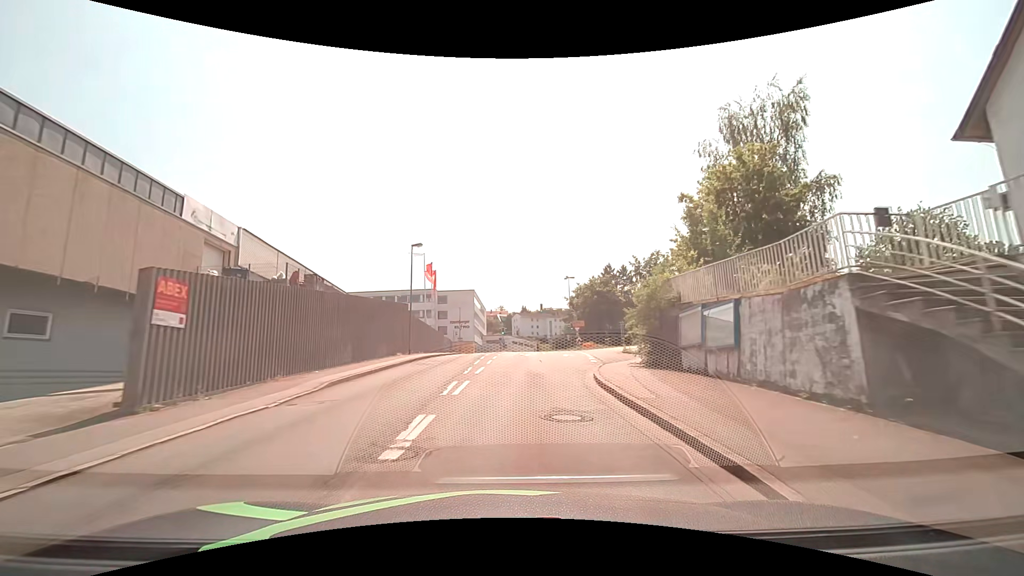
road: tertiary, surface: asphalt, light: Day
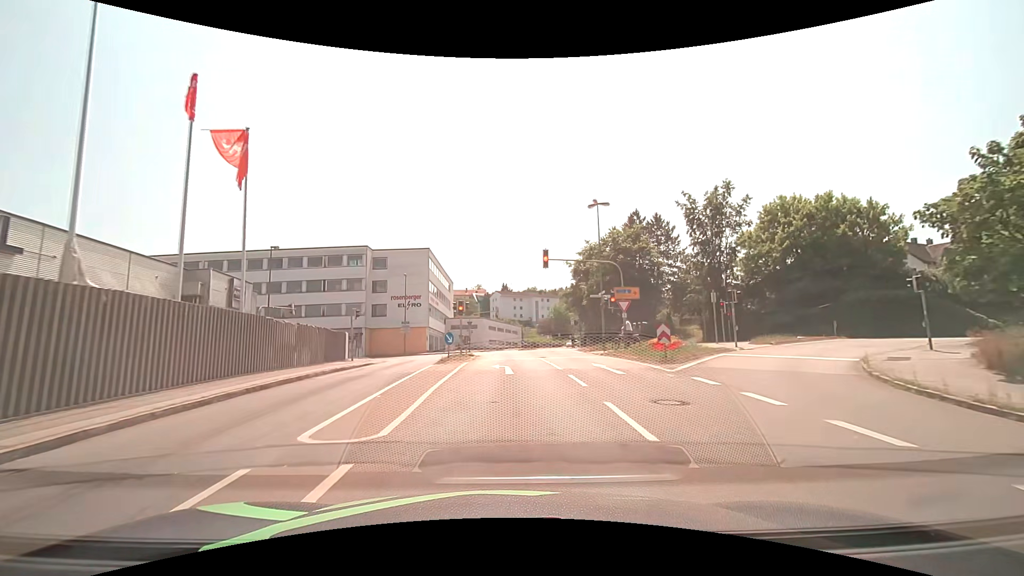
(+0.9, +35.5) m; +3°
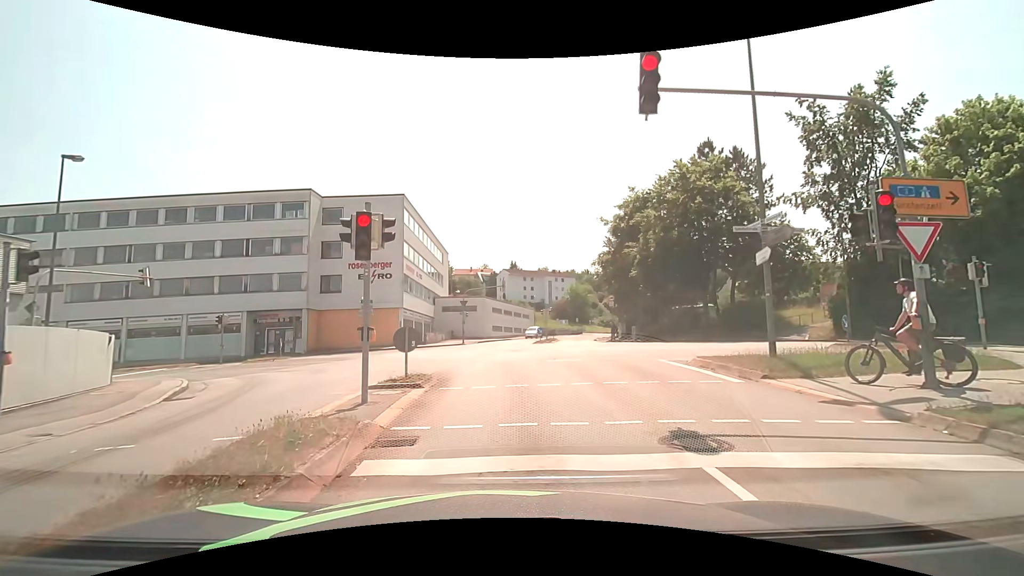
(-0.2, +20.0) m; -2°
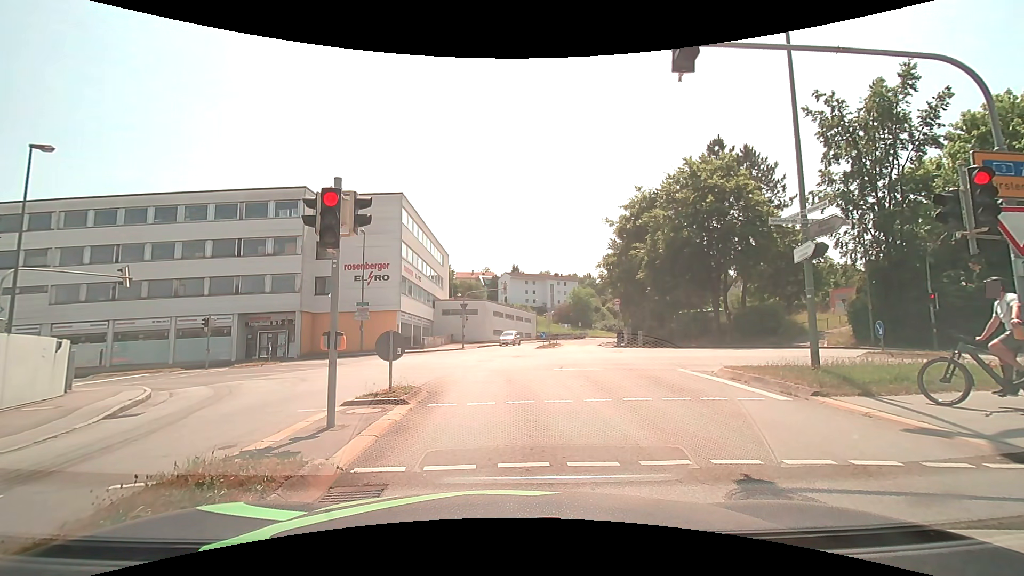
(0.0, +1.6) m; -1°
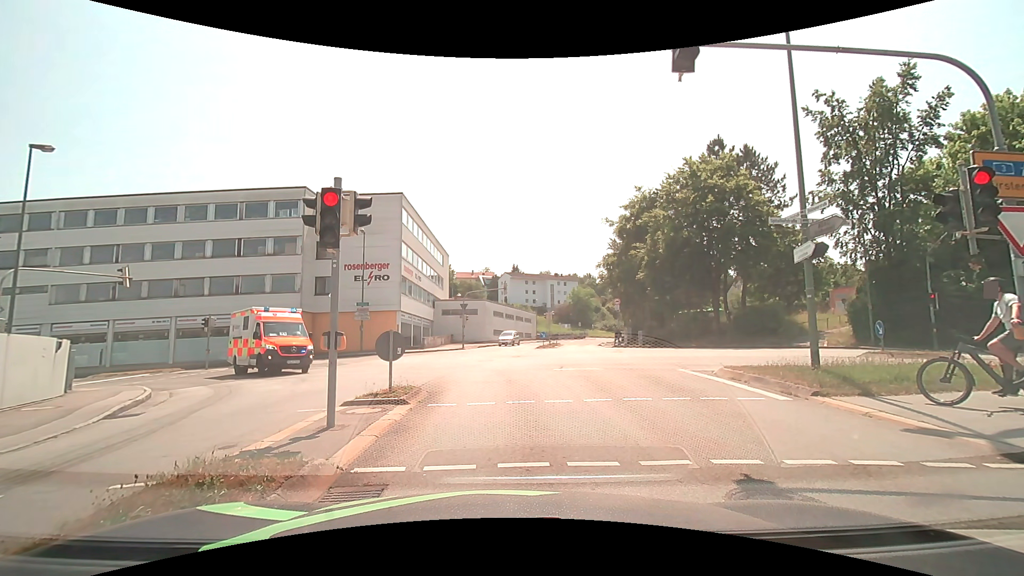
(0.0, 0.0) m; 0°
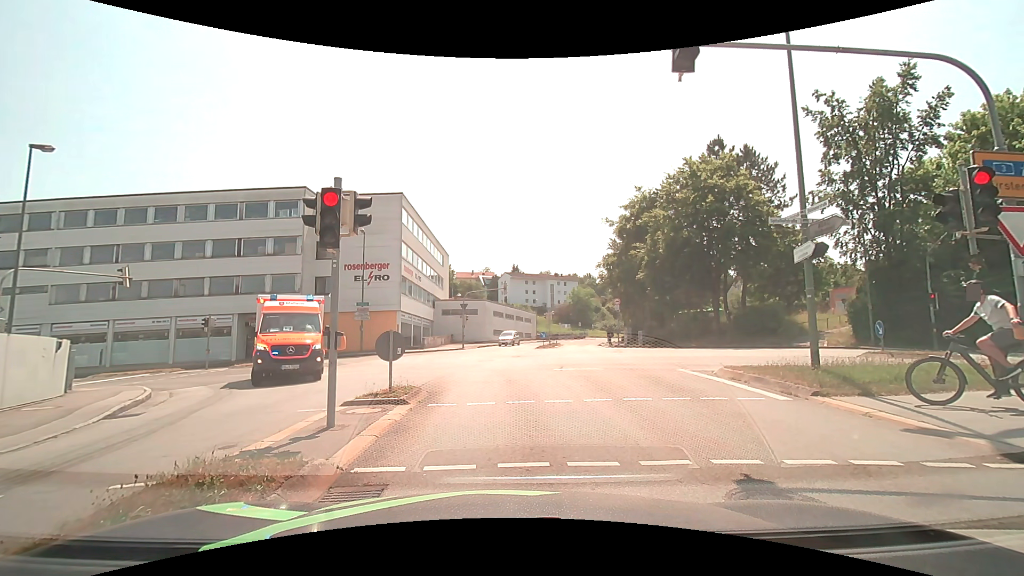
(0.0, 0.0) m; 0°
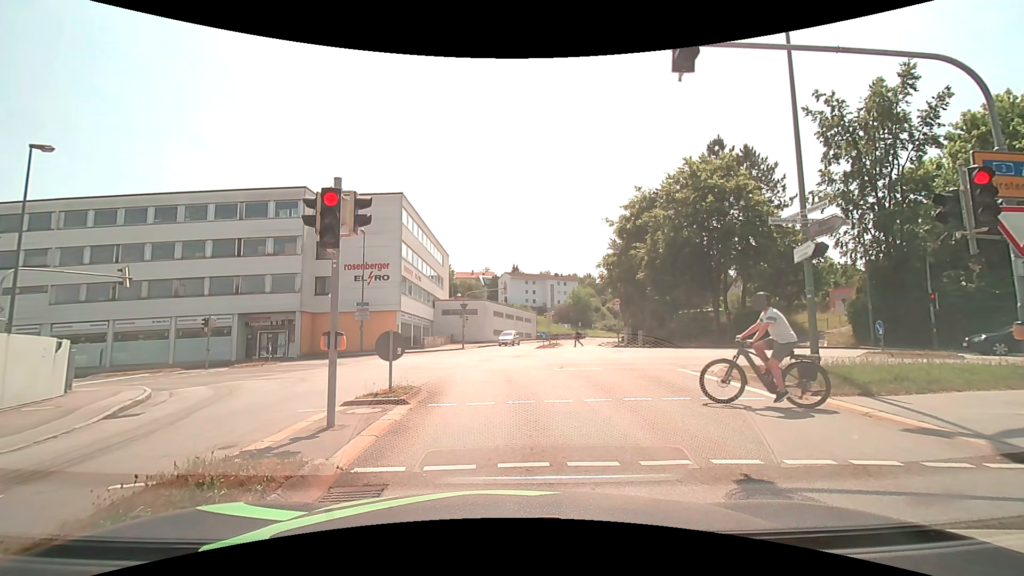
(0.0, 0.0) m; 0°
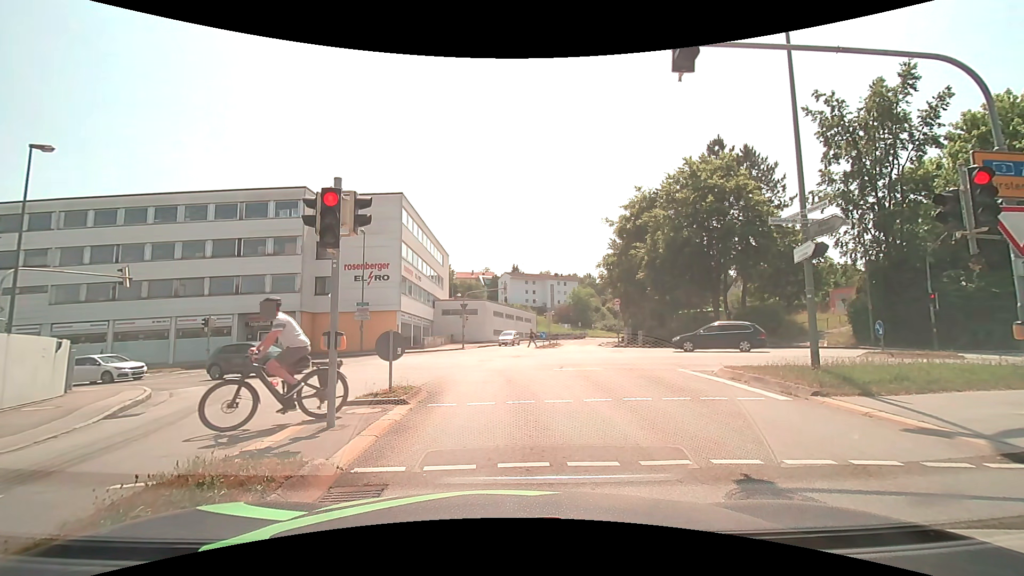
(0.0, 0.0) m; 0°
